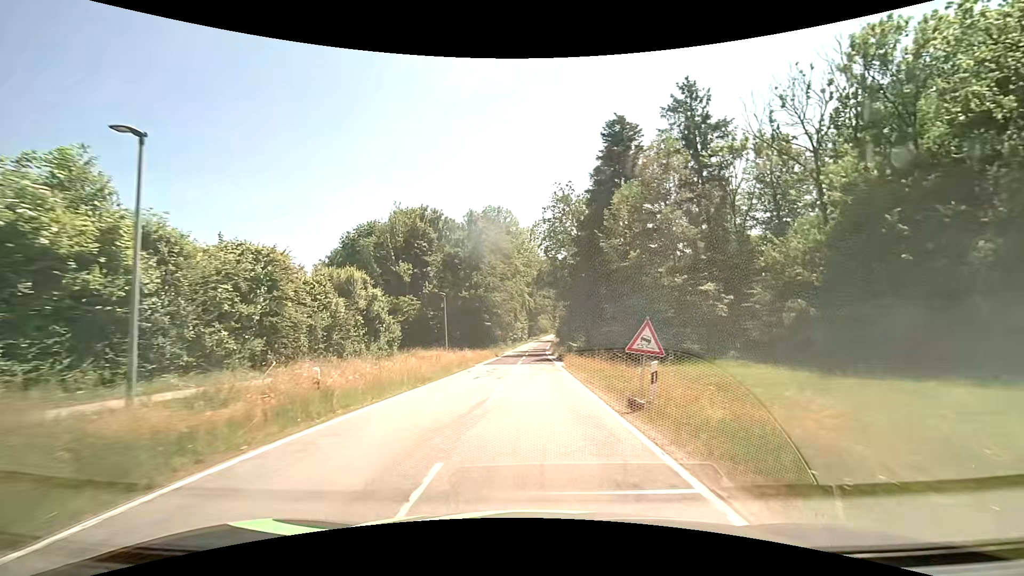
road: tertiary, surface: asphalt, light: Day
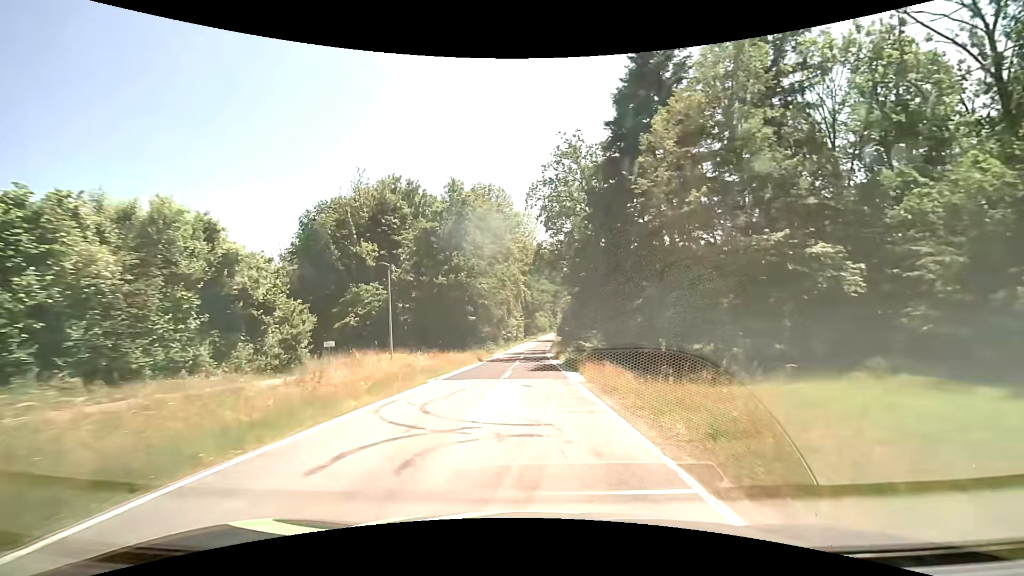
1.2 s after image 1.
(0.0, +14.6) m; 0°
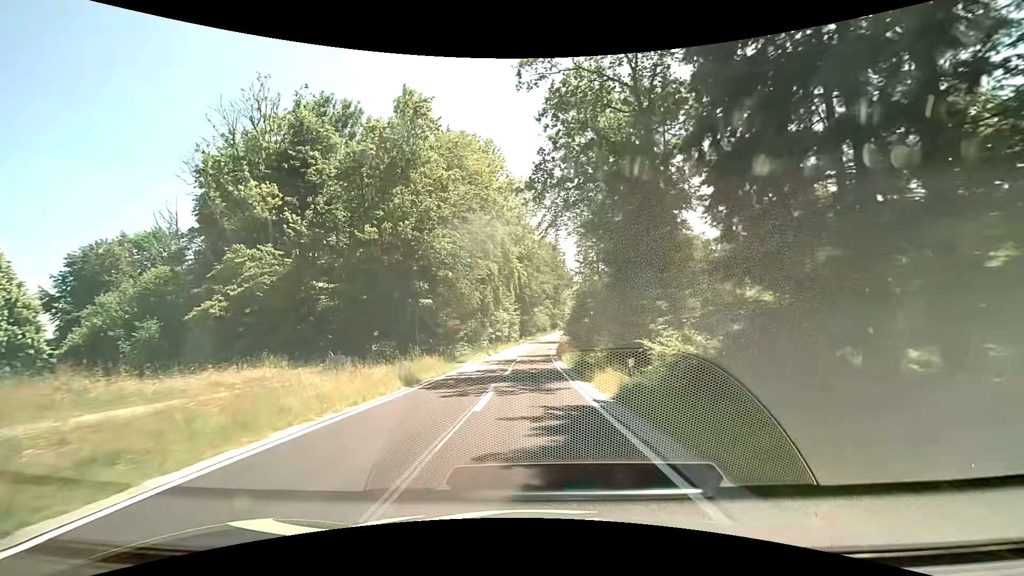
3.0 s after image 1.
(0.0, +21.9) m; 0°
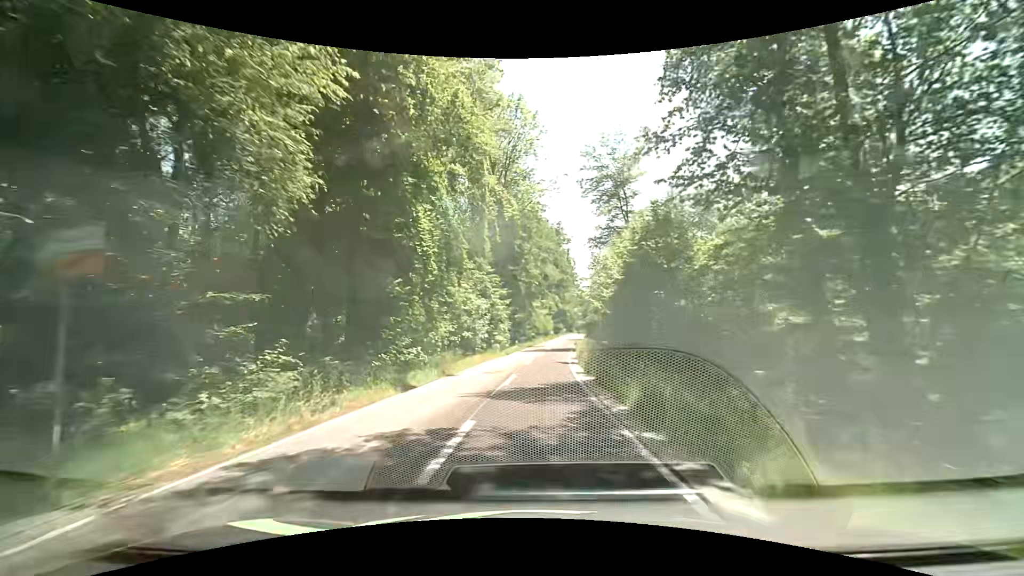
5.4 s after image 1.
(0.0, +28.6) m; 0°
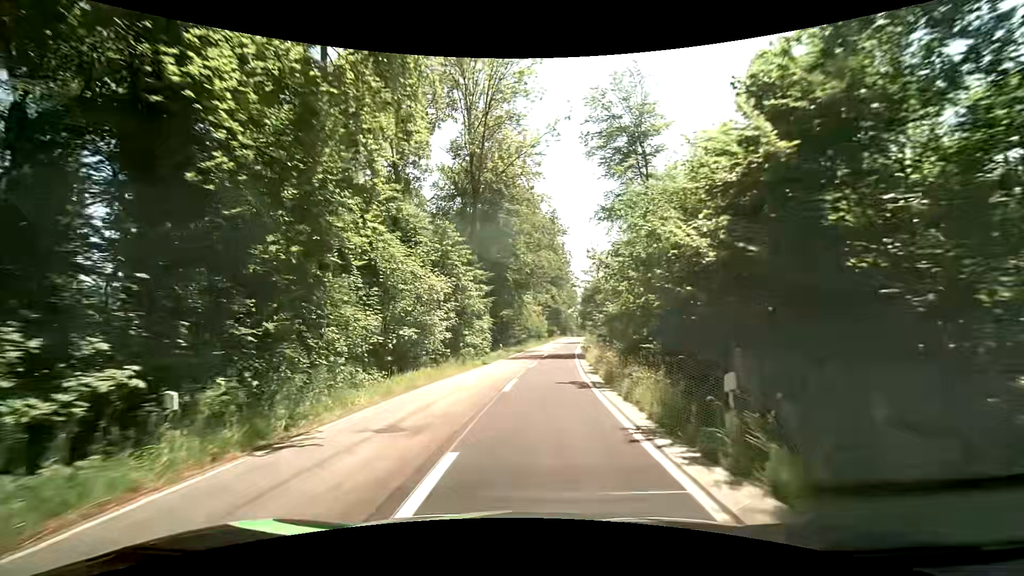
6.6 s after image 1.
(+0.3, +14.0) m; +1°
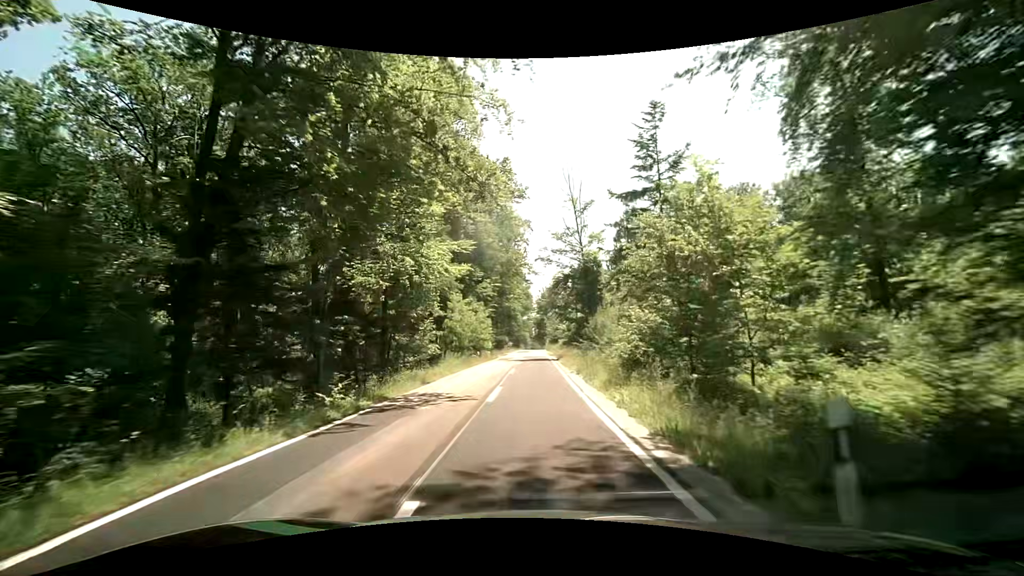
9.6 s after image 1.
(+1.7, +36.5) m; +7°
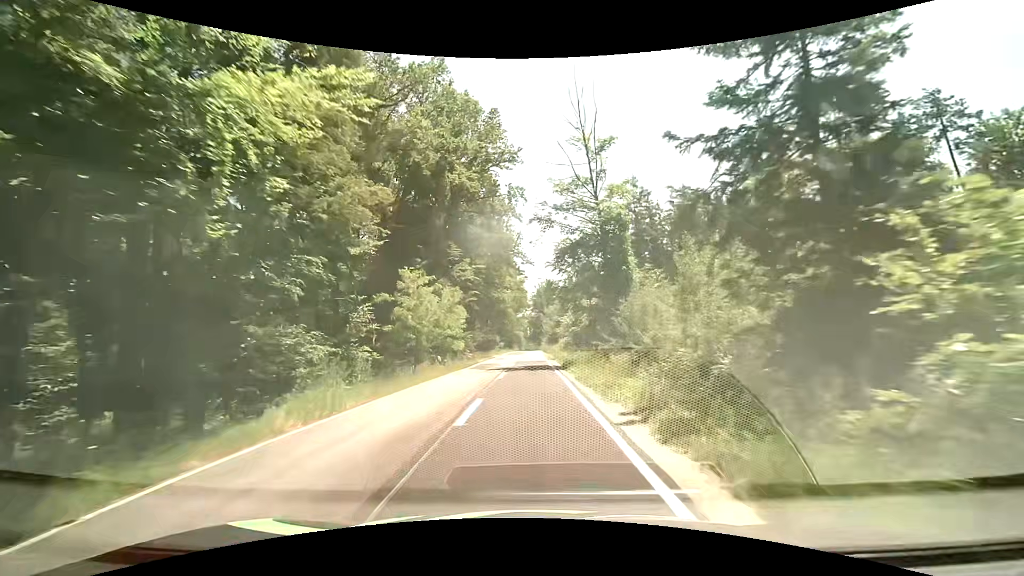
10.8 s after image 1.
(-0.1, +15.2) m; 0°
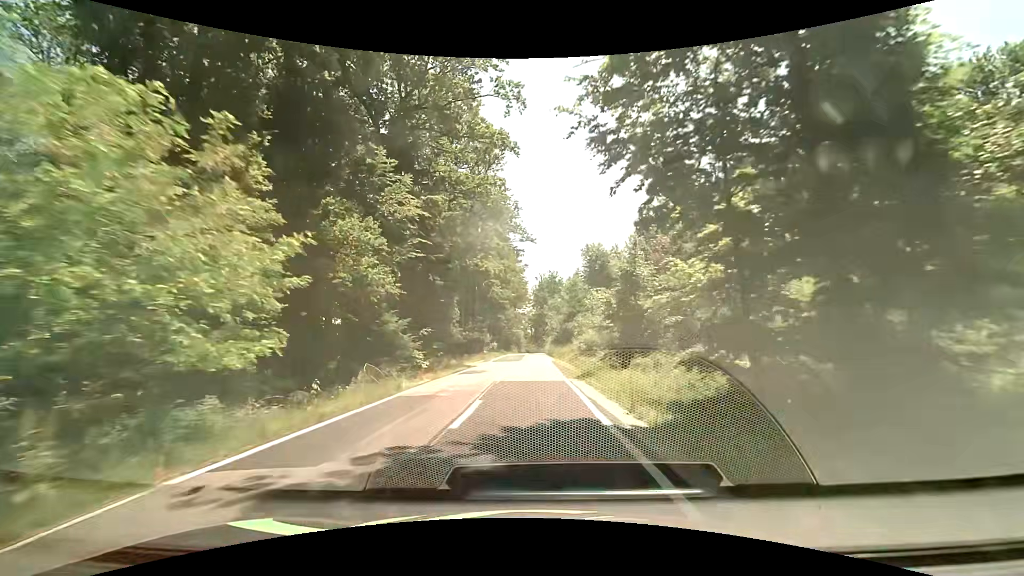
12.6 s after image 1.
(-0.1, +23.2) m; 0°
(0, +10) (0, +20) (0, +30) (0, +40) (0, +50) (0, +60) (0, +70) (0, +80) (0, +90) (0, +100) m
